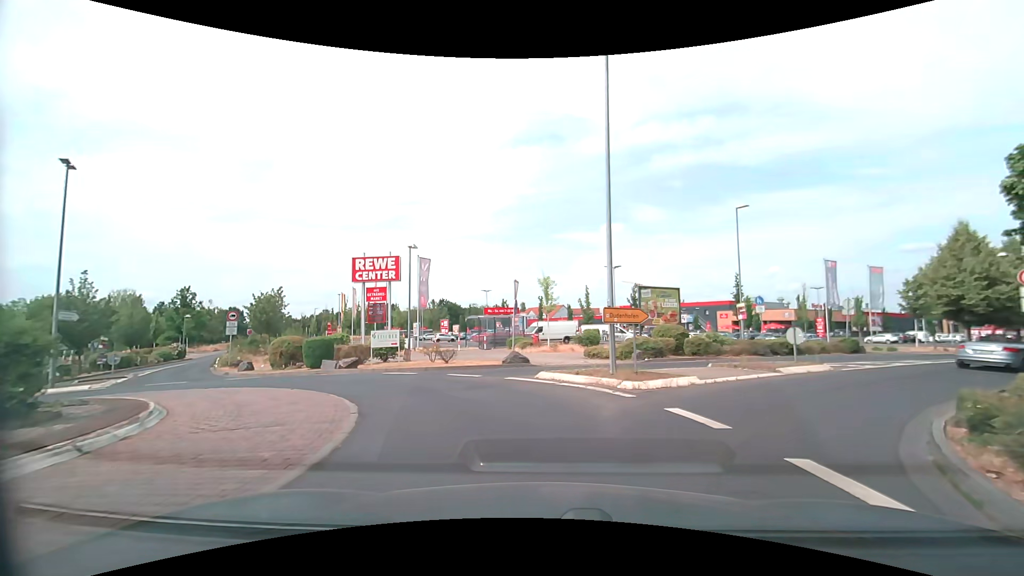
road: tertiary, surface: asphalt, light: Day
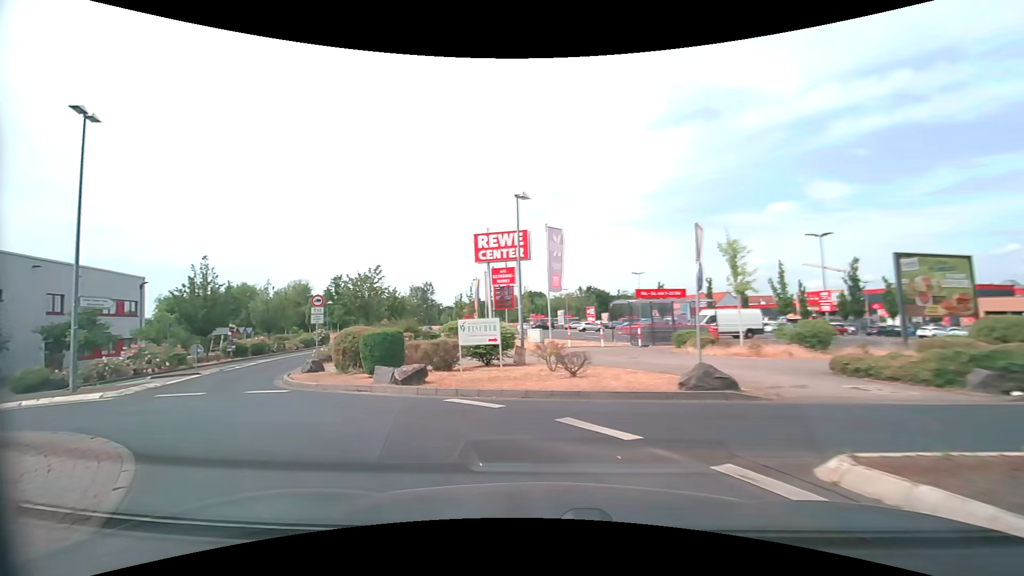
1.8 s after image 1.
(-0.3, +9.3) m; -14°
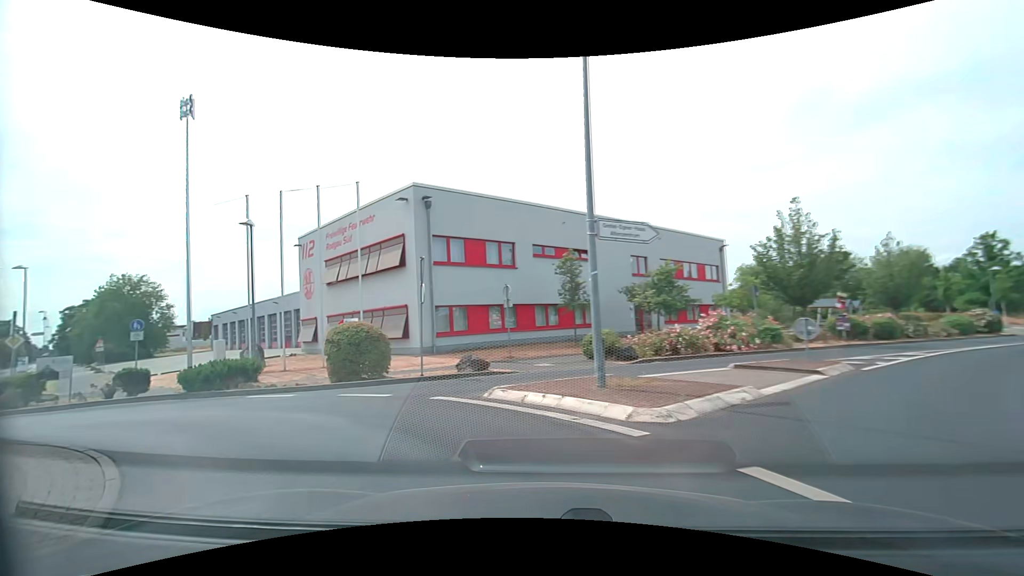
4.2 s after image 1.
(-6.4, +10.9) m; -61°
(-4, +9) (-13, +12) (-22, +16) (-31, +22) (-38, +28) (-45, +35) (-52, +42) (-60, +49) (-67, +56) (-75, +63) m
